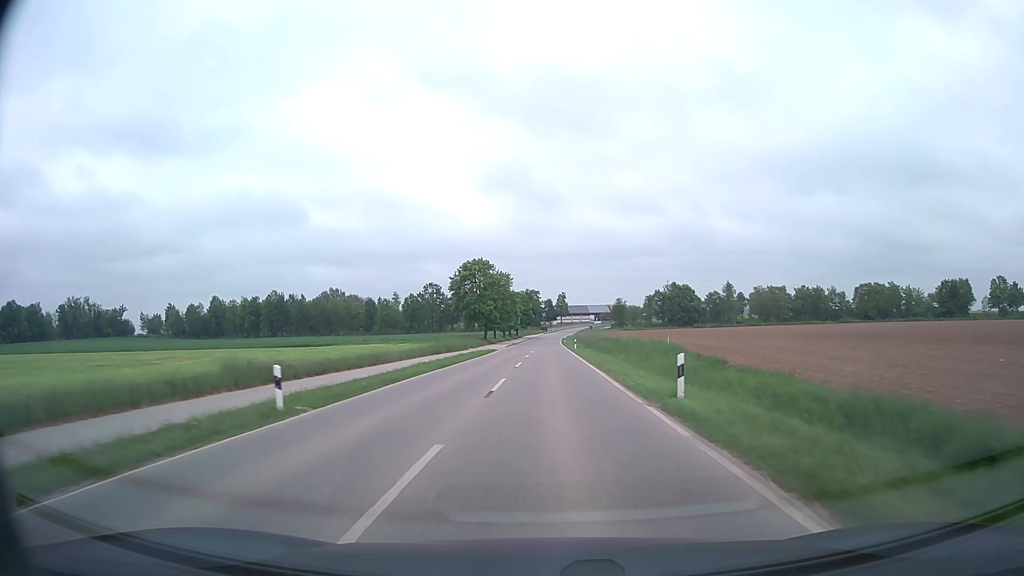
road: secondary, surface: asphalt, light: Day
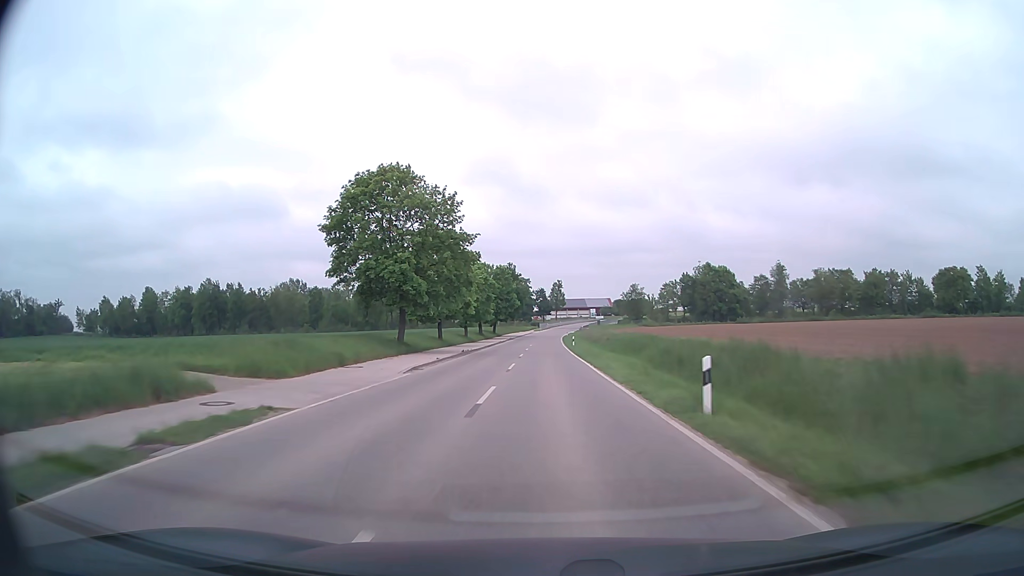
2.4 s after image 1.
(+0.1, +52.0) m; +1°
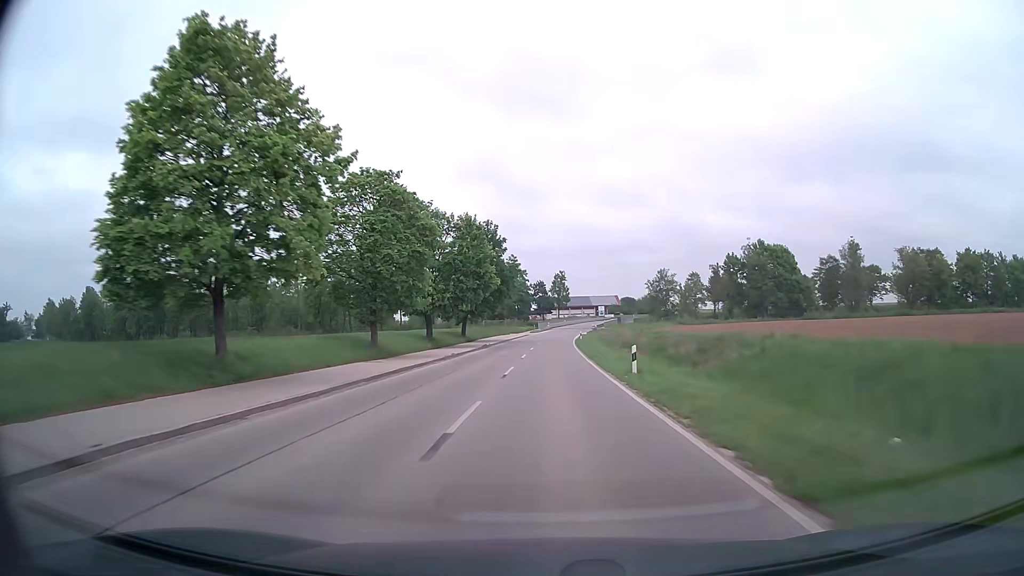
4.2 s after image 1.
(0.0, +39.9) m; 0°
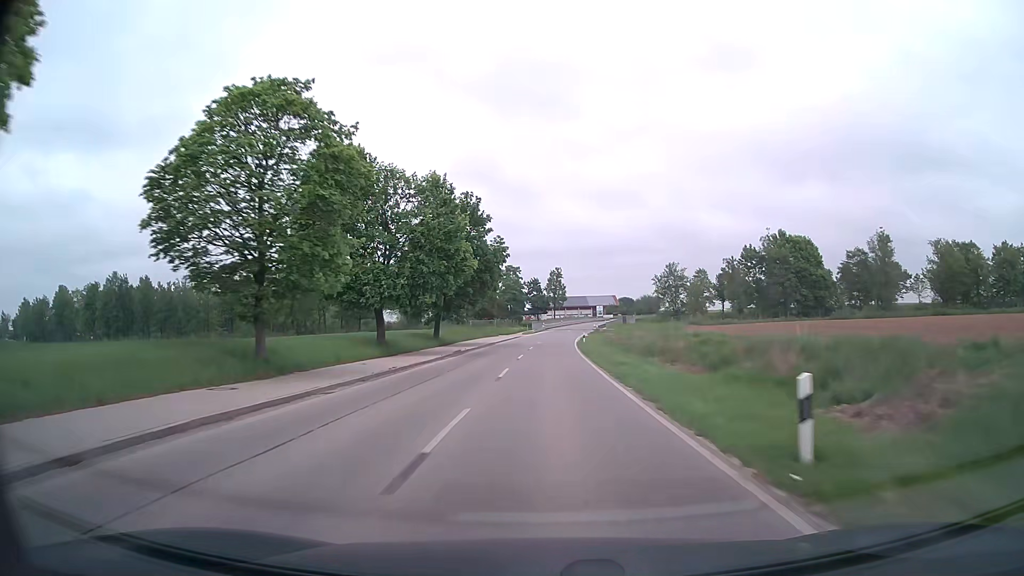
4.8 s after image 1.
(0.0, +13.4) m; 0°
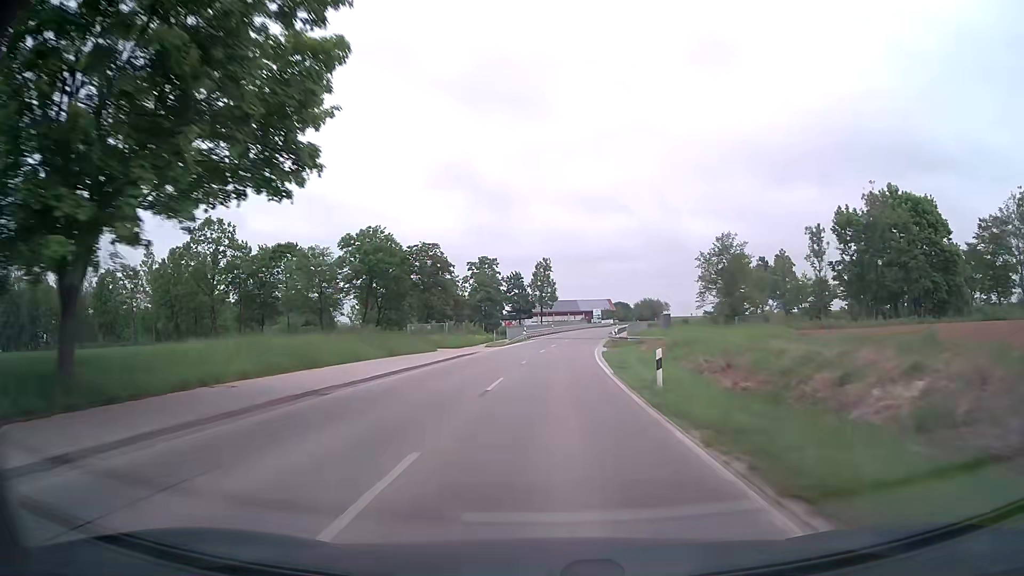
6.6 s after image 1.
(+0.3, +40.4) m; +1°
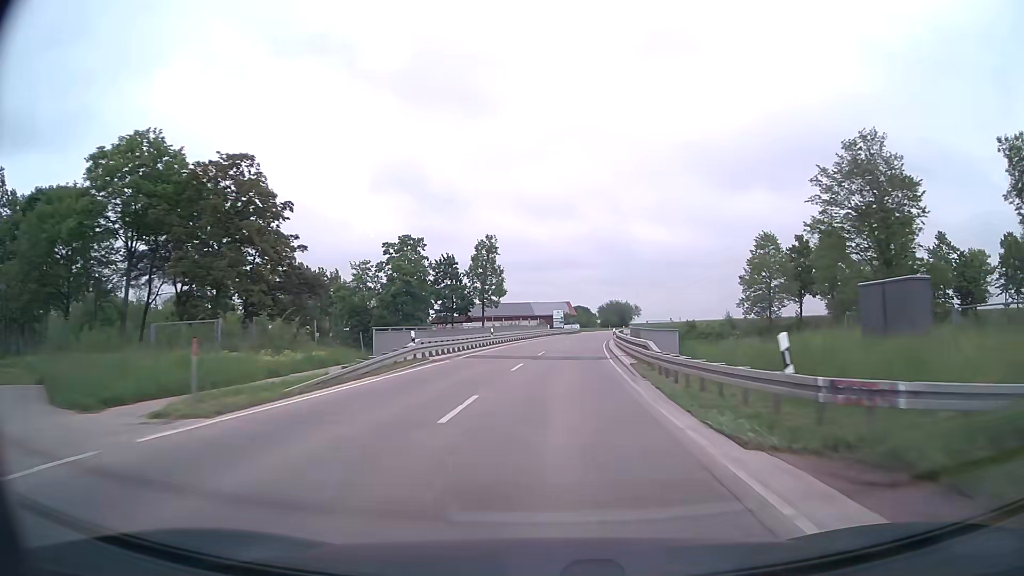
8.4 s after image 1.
(+1.0, +40.2) m; +4°
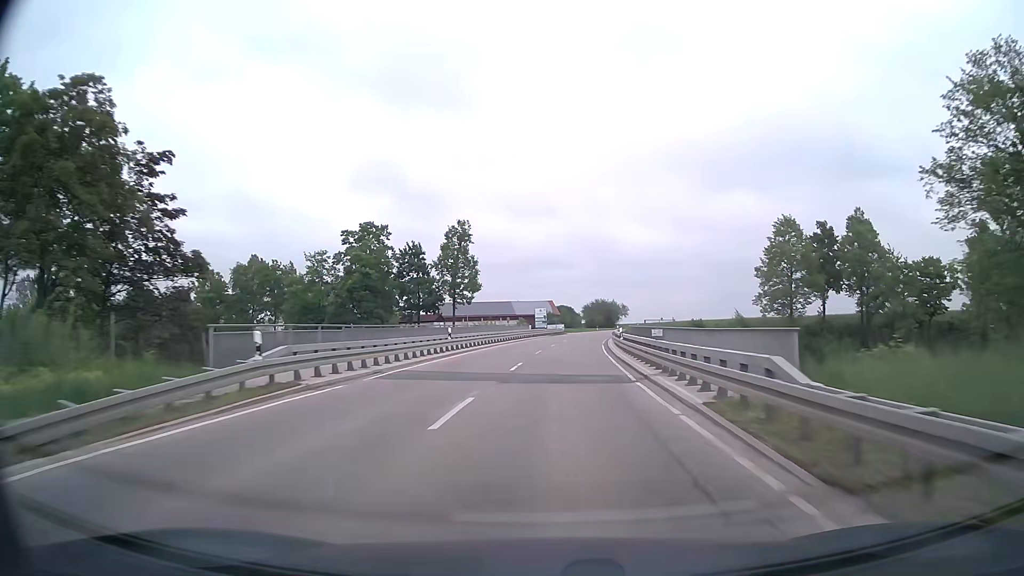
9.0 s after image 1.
(+0.2, +13.3) m; +1°
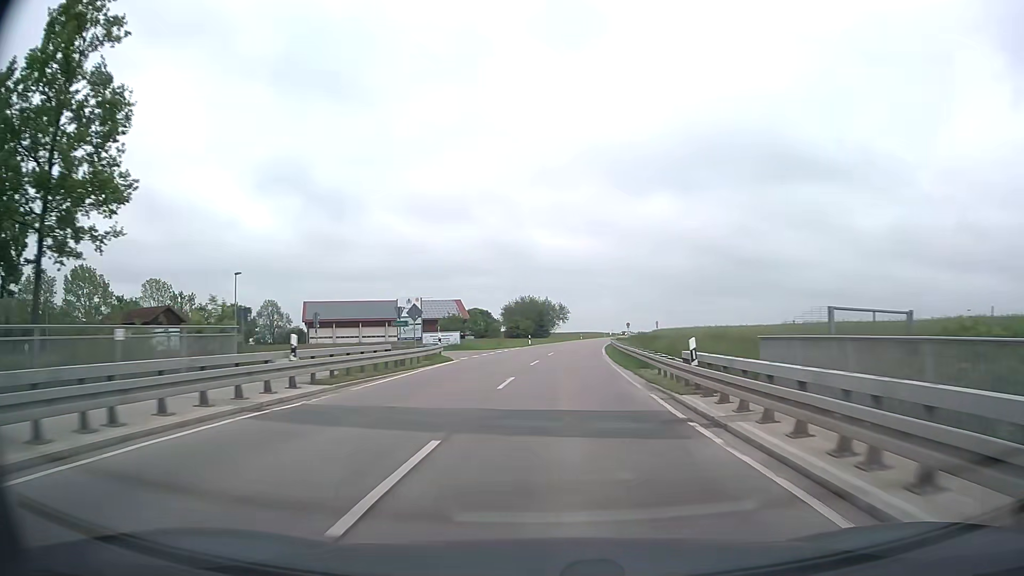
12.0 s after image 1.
(+3.9, +64.1) m; +7°
(0, +10) (0, +20) (+1, +30) (+2, +40) (+3, +50) (+4, +60) (+5, +70) (+6, +80) (+8, +90) (+9, +99) m
